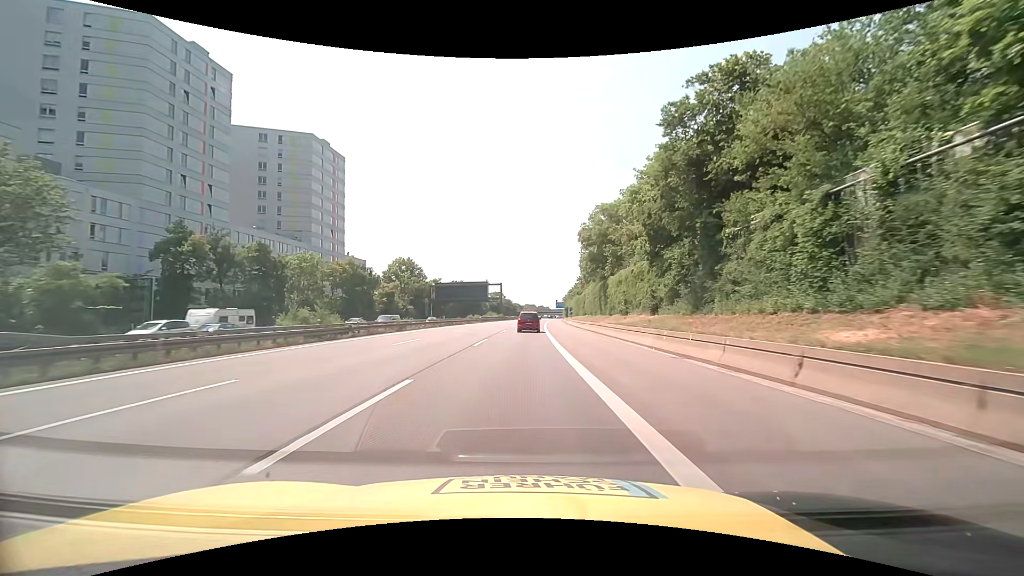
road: motorway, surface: asphalt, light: Day
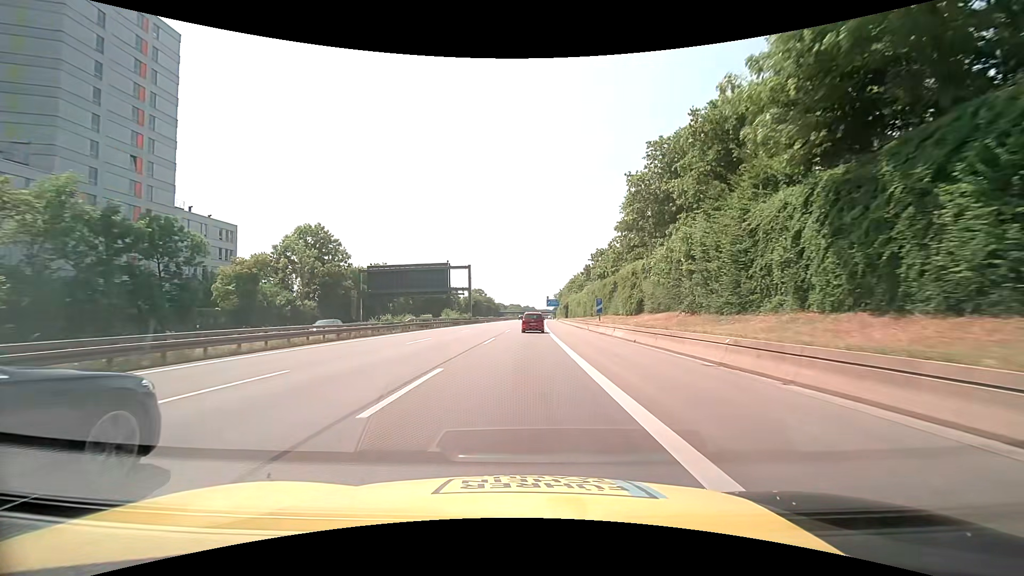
(+0.7, +52.1) m; +2°
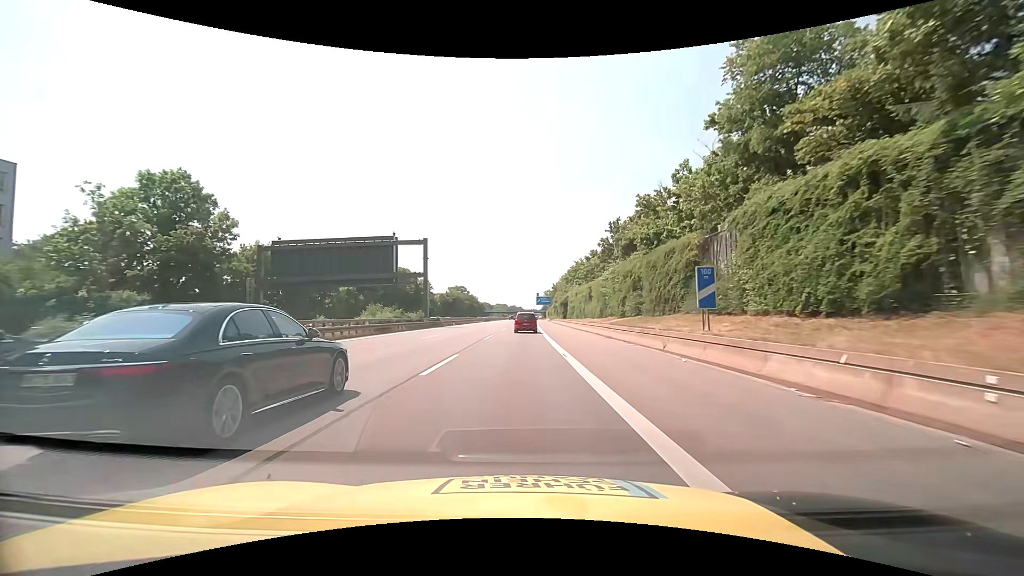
(+0.4, +31.3) m; +1°
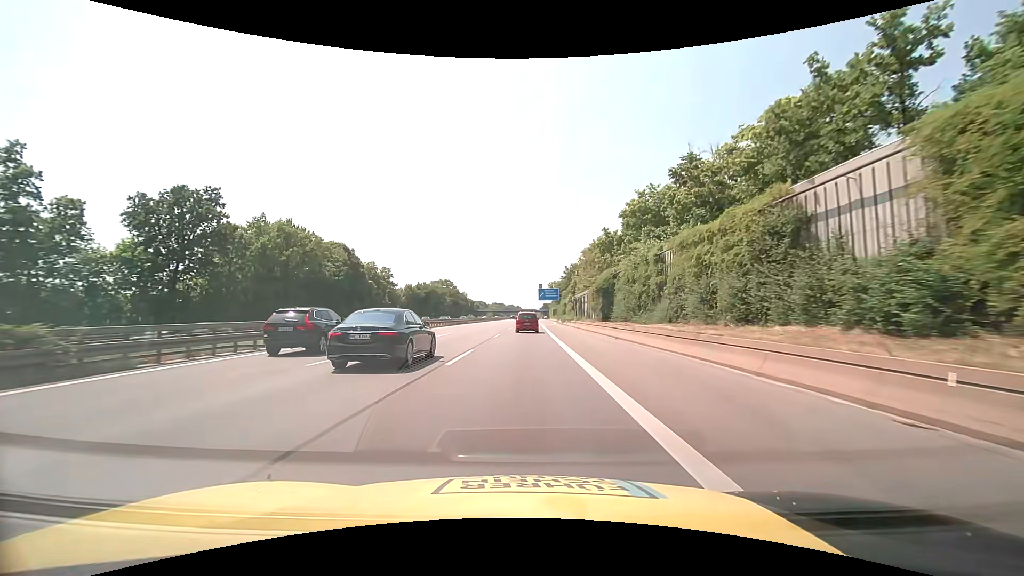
(+0.3, +52.1) m; 0°
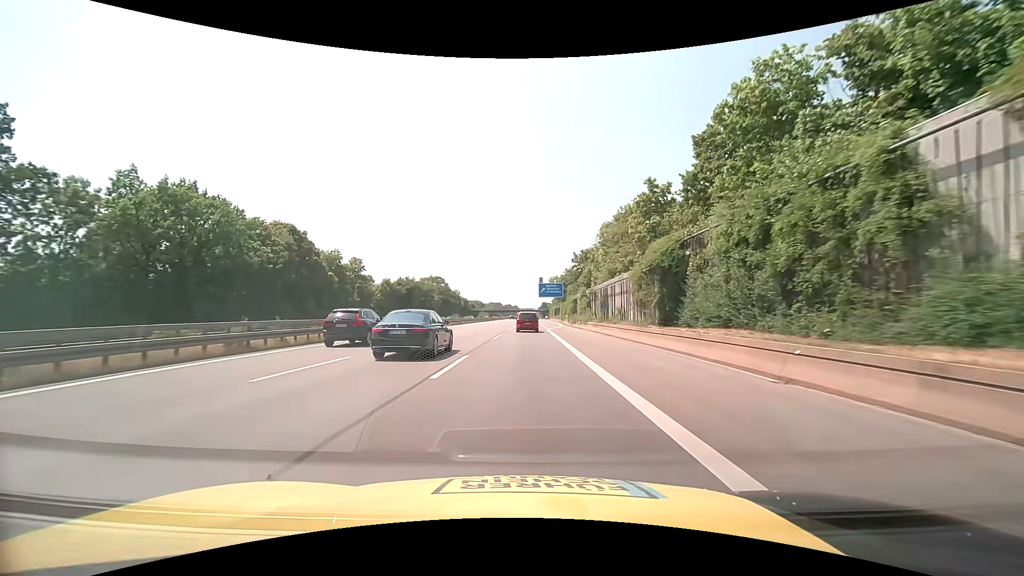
(+0.1, +20.8) m; 0°
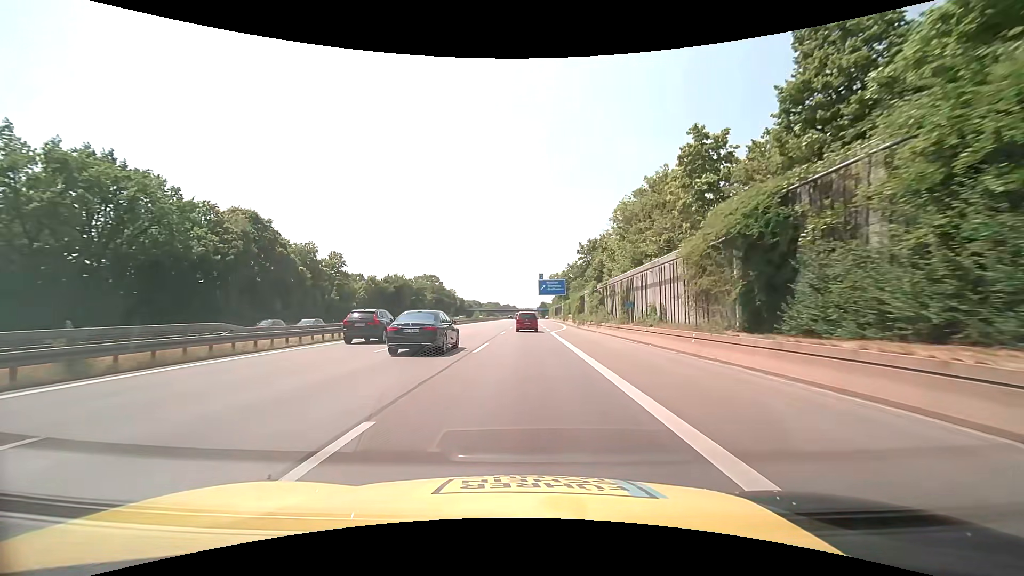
(0.0, +10.4) m; 0°
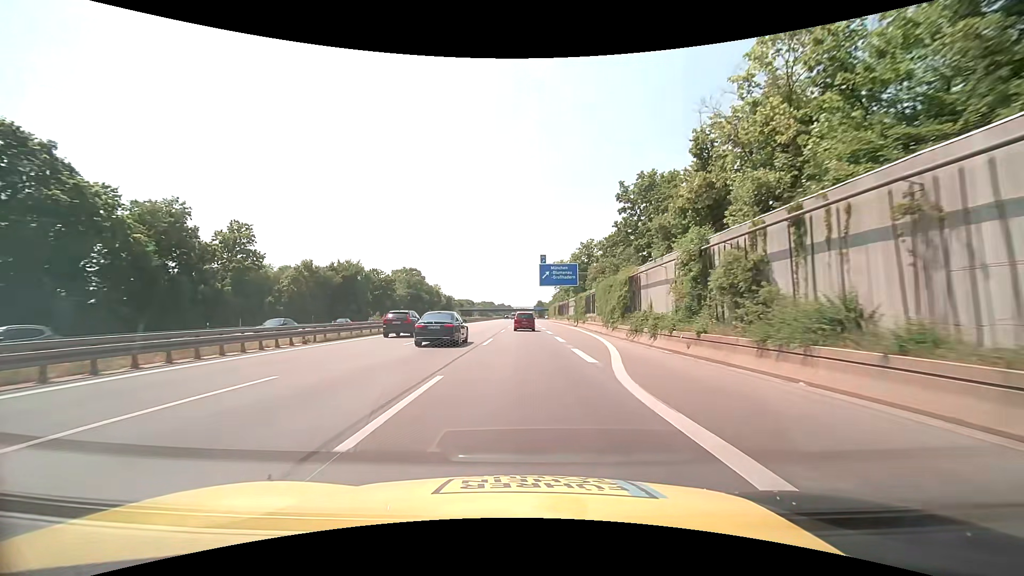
(+0.2, +31.2) m; +1°
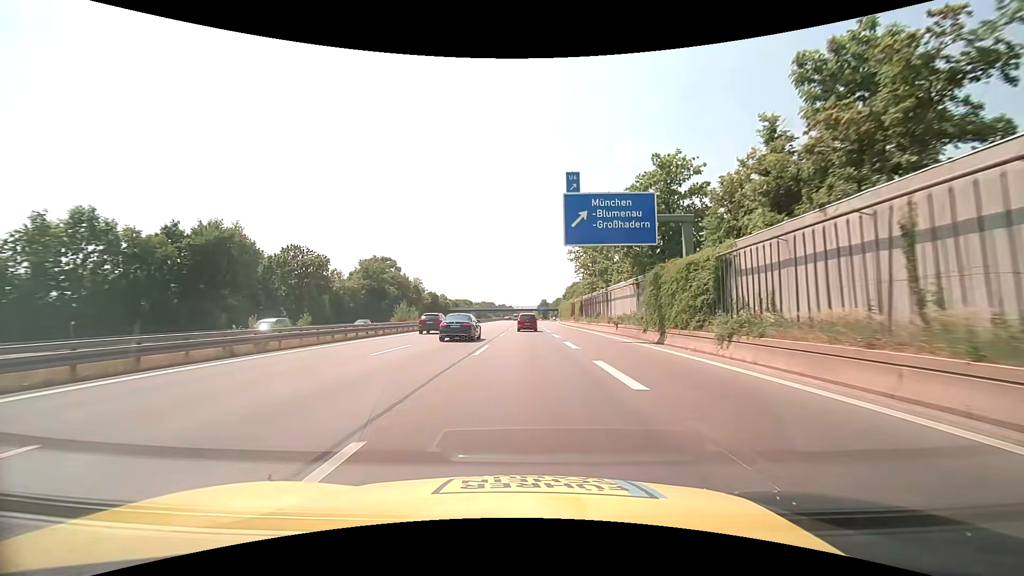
(-0.1, +41.6) m; 0°
(0, +10) (0, +20) (0, +30) (0, +40) (0, +50) (0, +60) (0, +70) (0, +80) (0, +90) (0, +100) m
